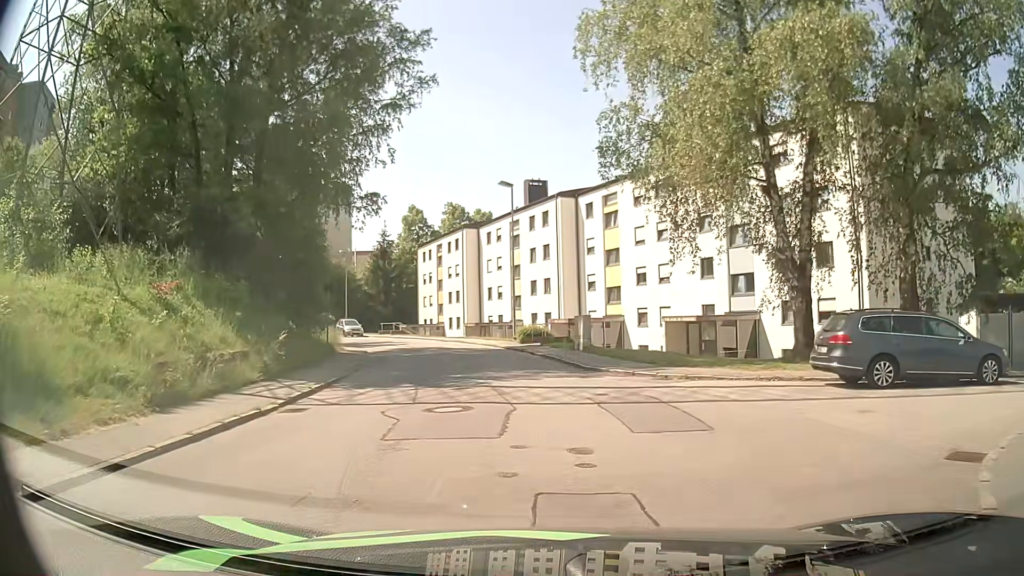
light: Day
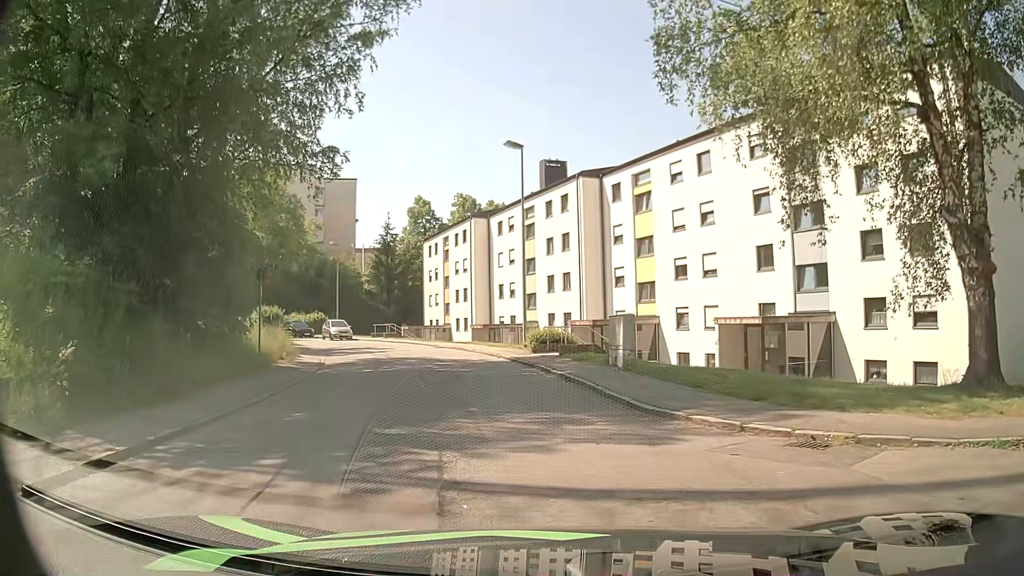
(-0.1, +8.0) m; -2°
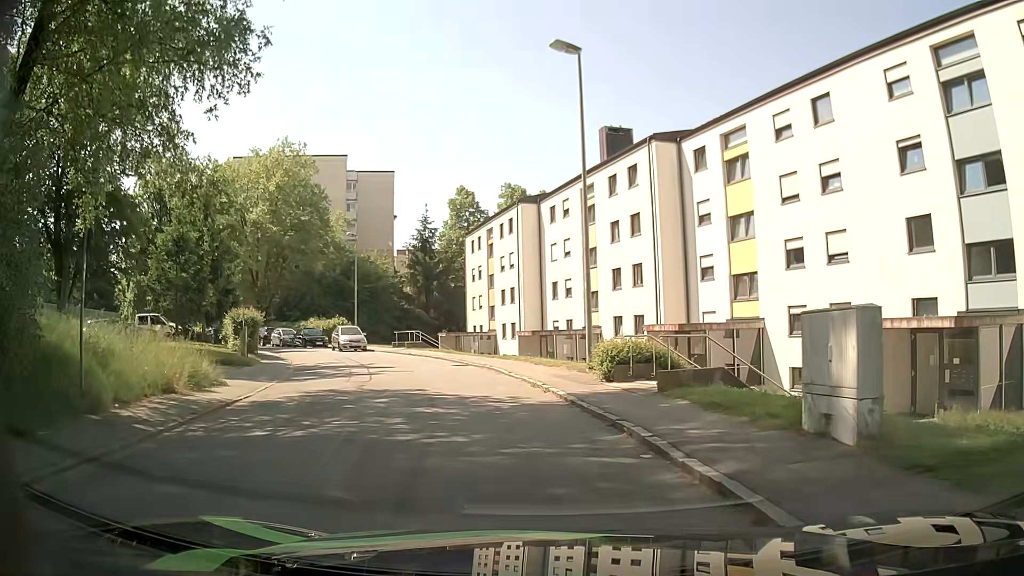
(-0.4, +10.3) m; -3°
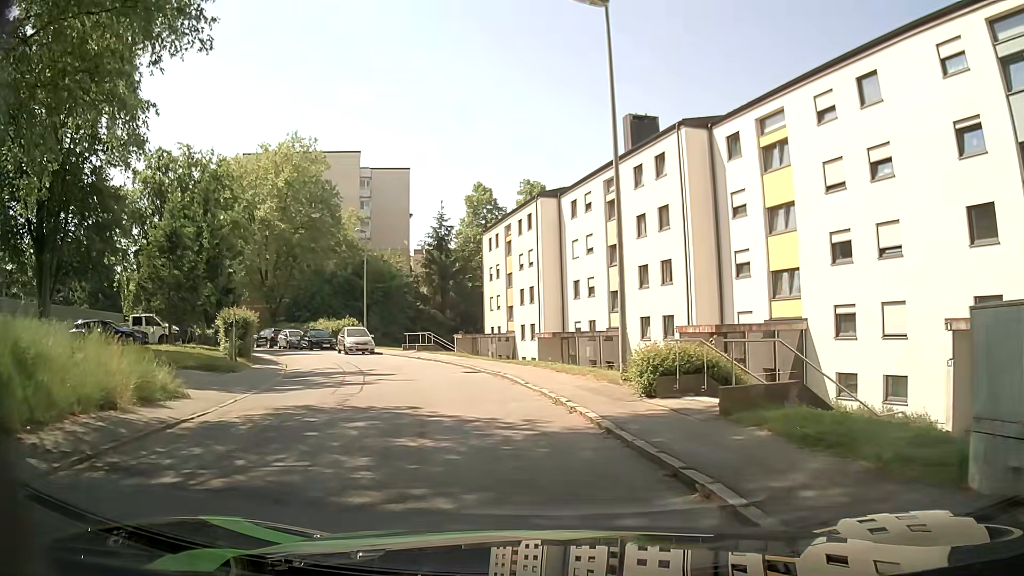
(-0.1, +2.8) m; -4°
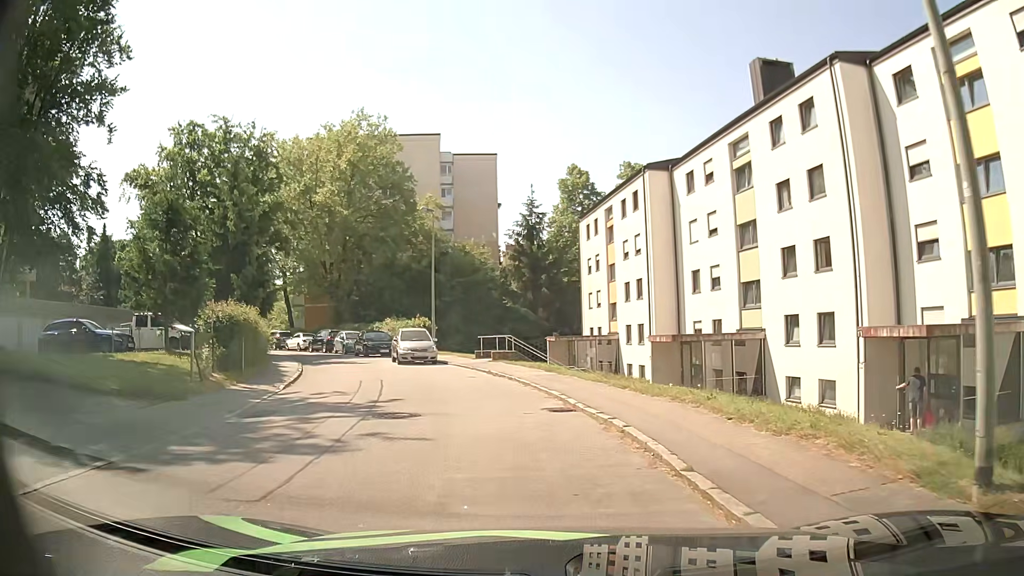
(-0.4, +8.9) m; -7°
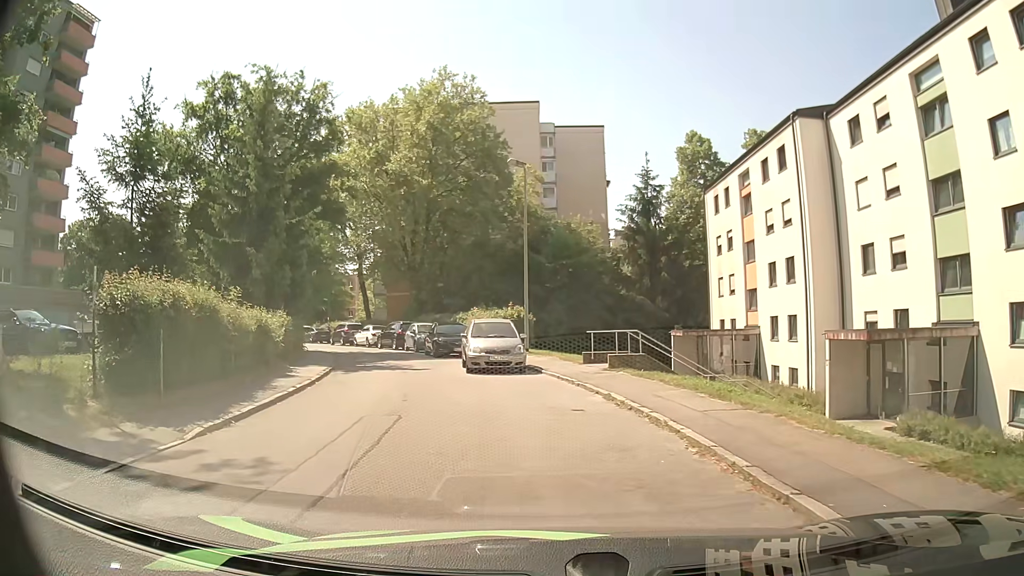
(-0.8, +9.3) m; -9°
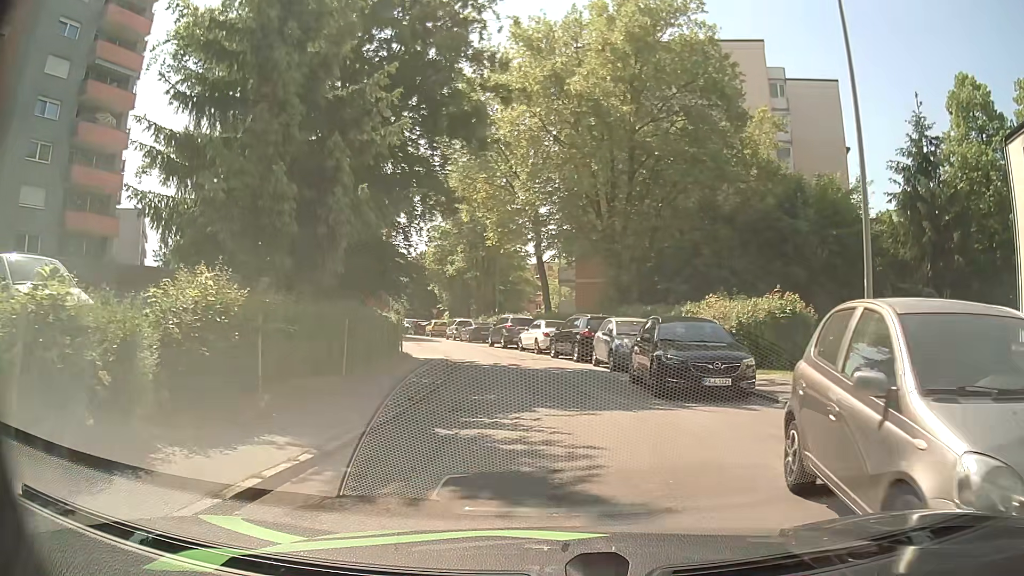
(-2.8, +15.6) m; -18°
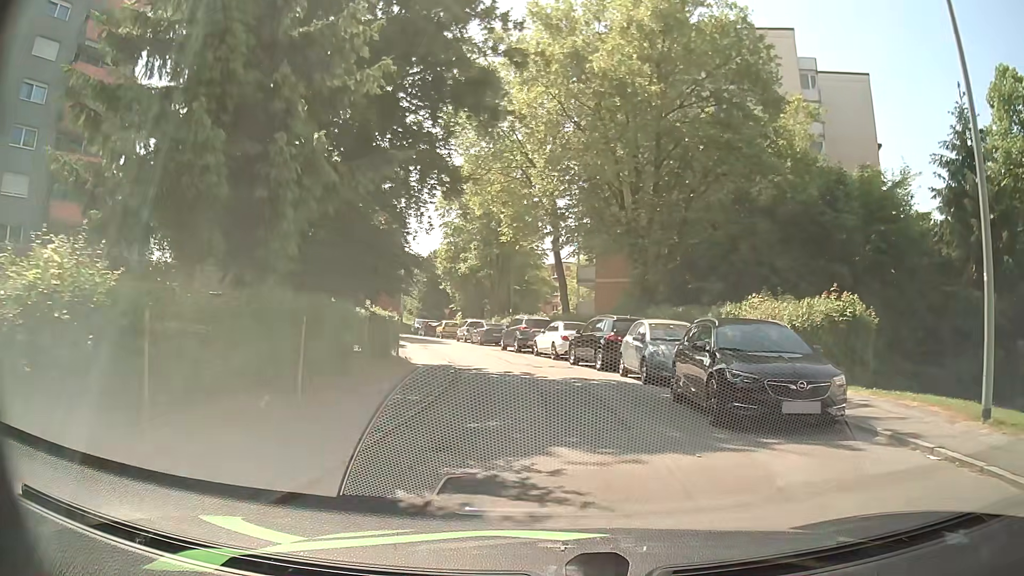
(0.0, +3.2) m; -1°
